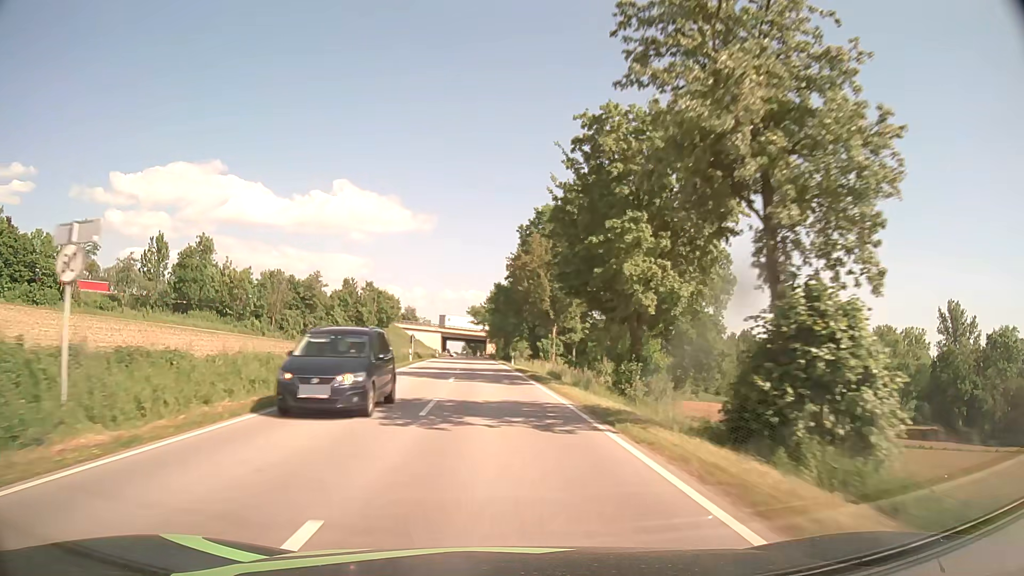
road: secondary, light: Day
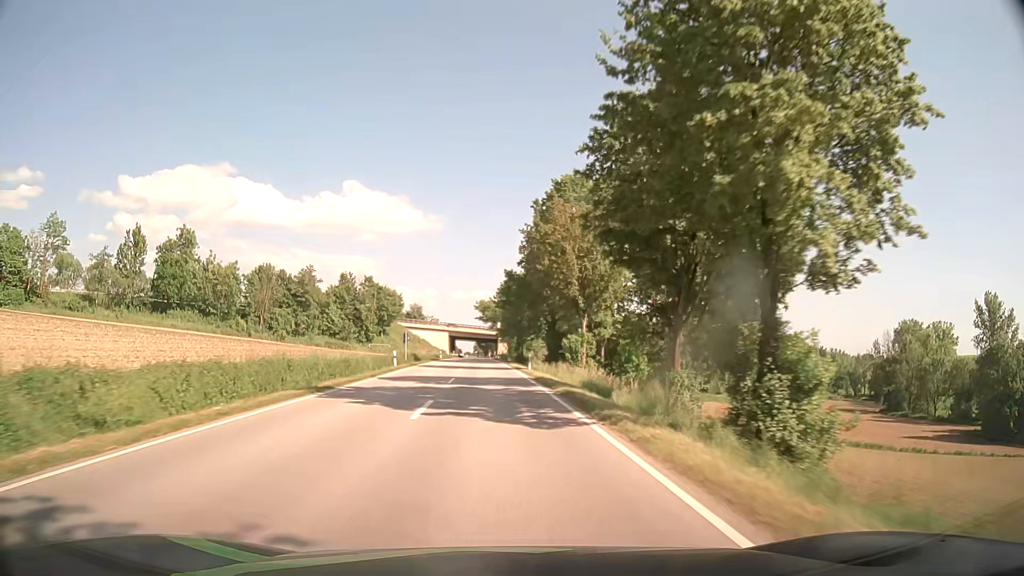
(-0.1, +12.8) m; -1°
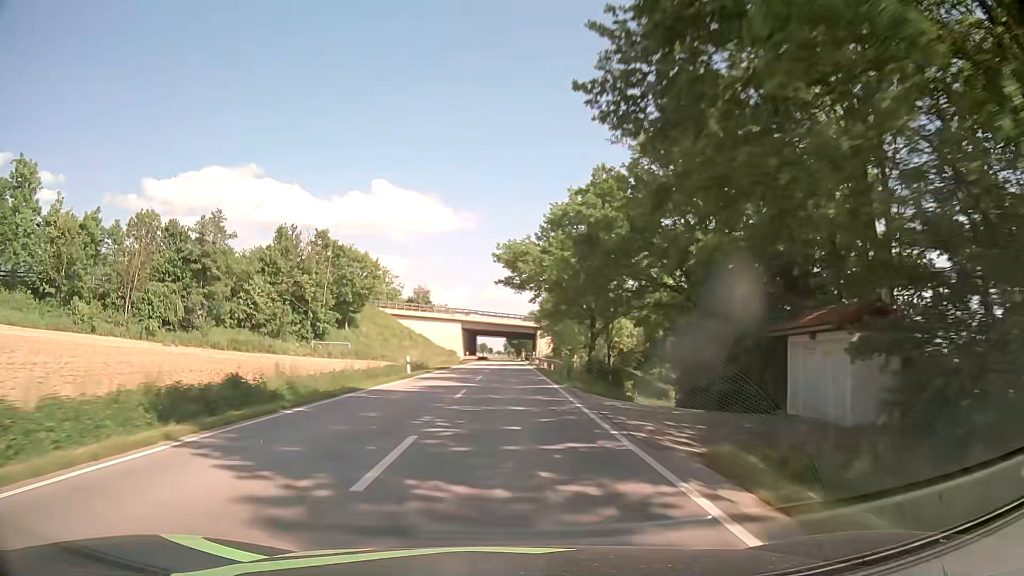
(-1.8, +54.4) m; -3°
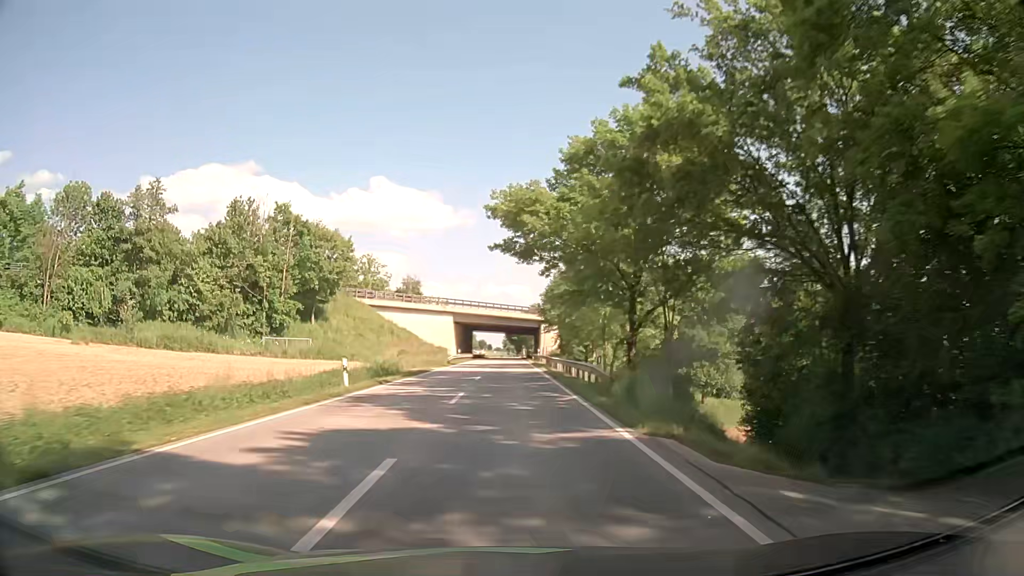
(0.0, +14.3) m; 0°
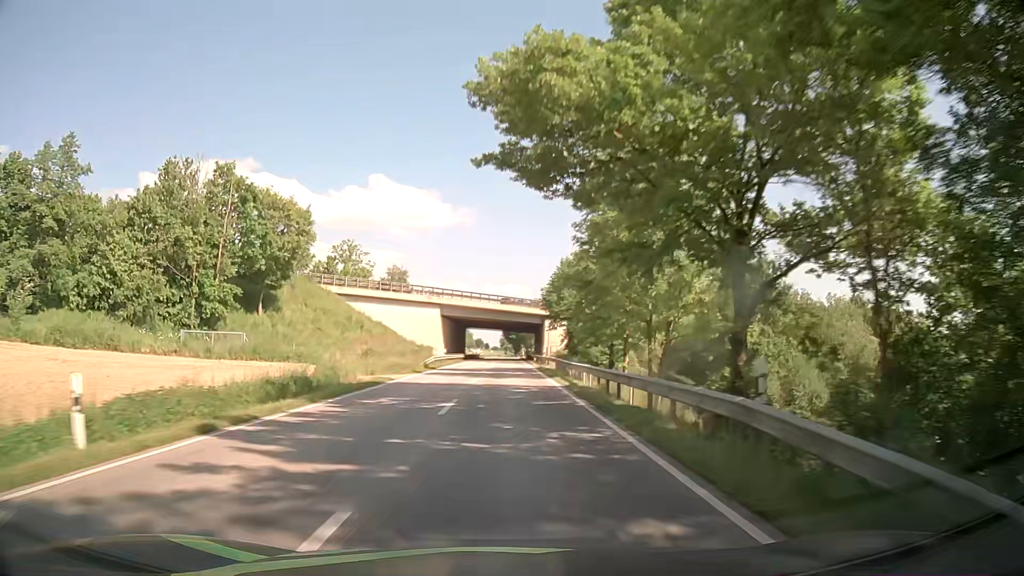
(0.0, +14.6) m; 0°
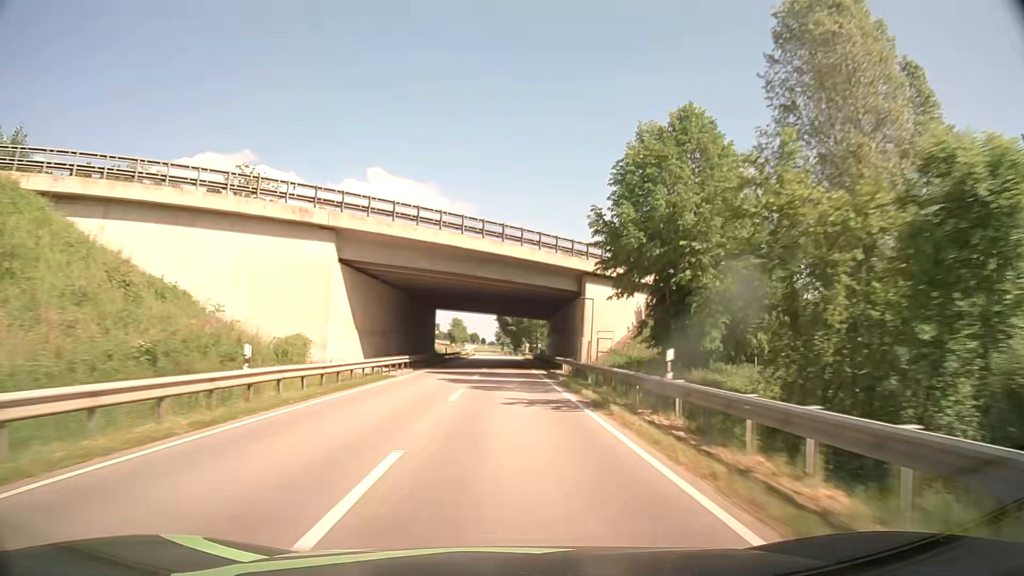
(+0.2, +45.1) m; 0°
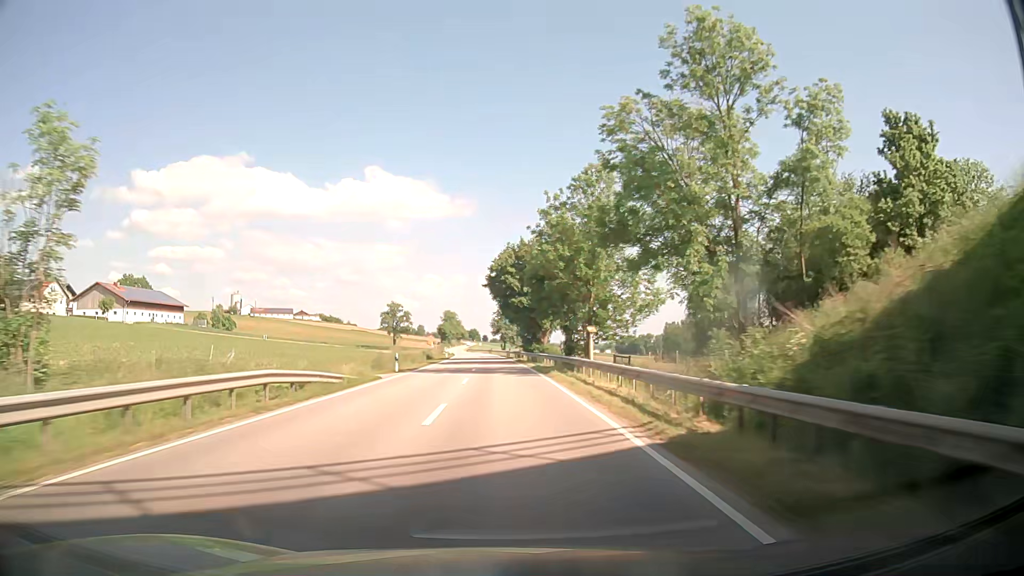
(+0.5, +77.4) m; 0°
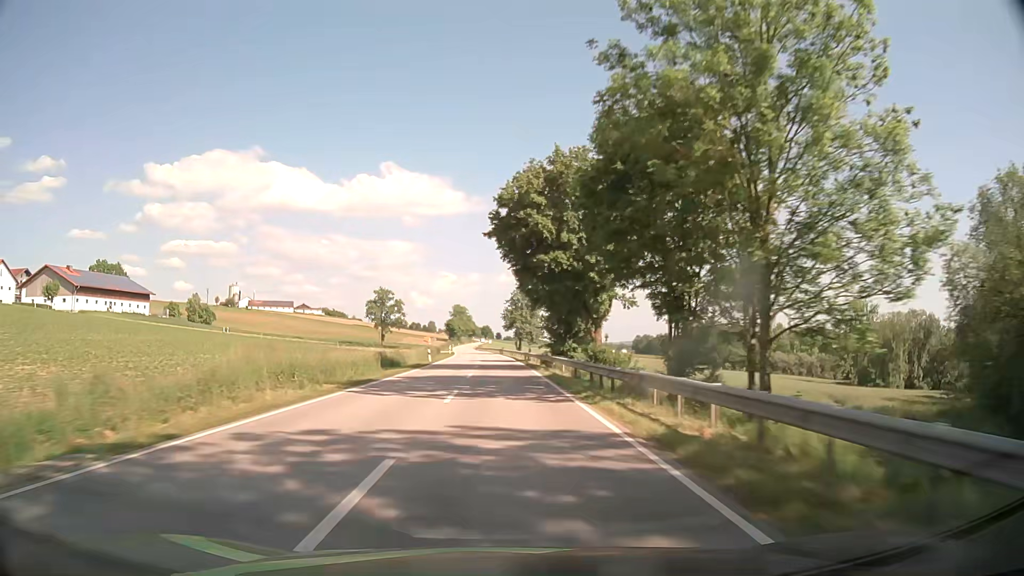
(-0.3, +31.3) m; -1°
(0, +10) (0, +20) (0, +30) (-1, +40) (-1, +50) (-1, +60) (-1, +70) (-2, +80) (-2, +90) (-3, +100) m
